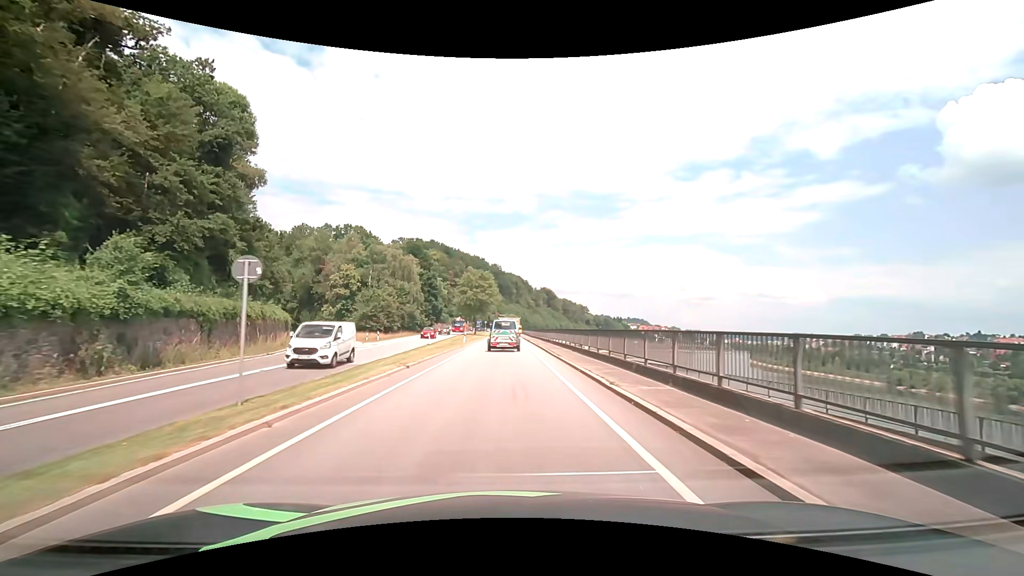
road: primary_link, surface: asphalt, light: Day
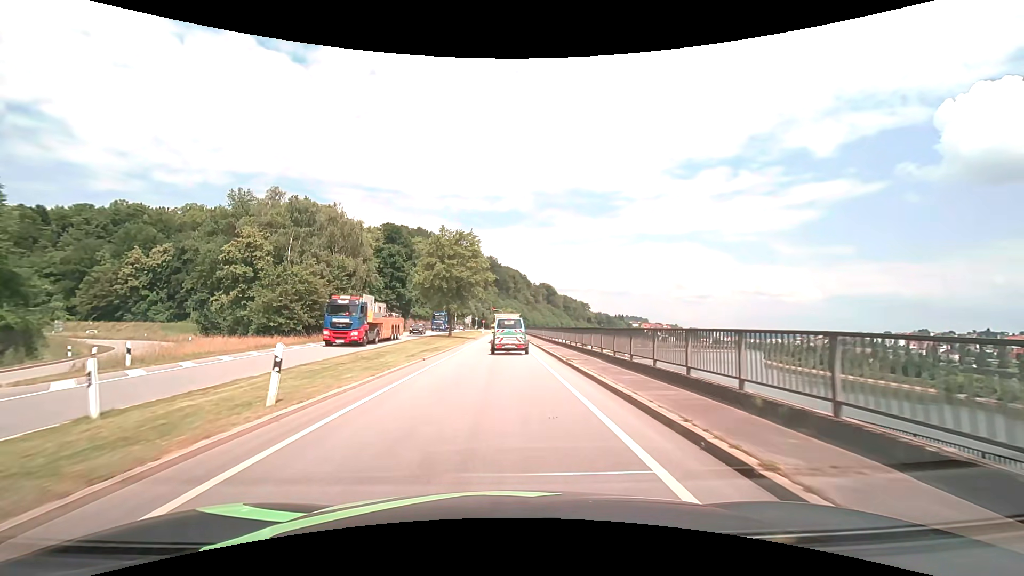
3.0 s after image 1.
(0.0, +35.5) m; 0°
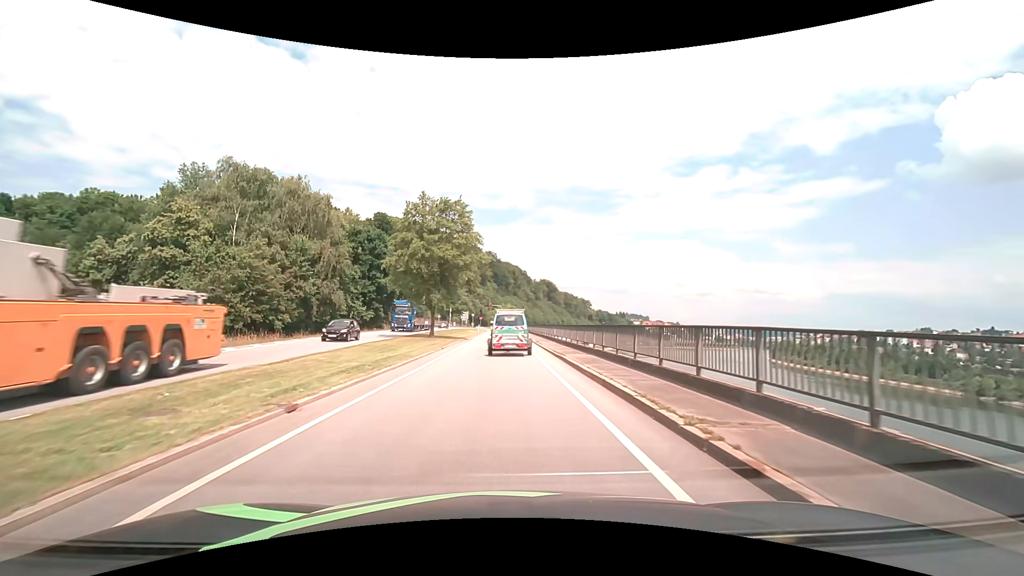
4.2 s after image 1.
(0.0, +12.6) m; 0°
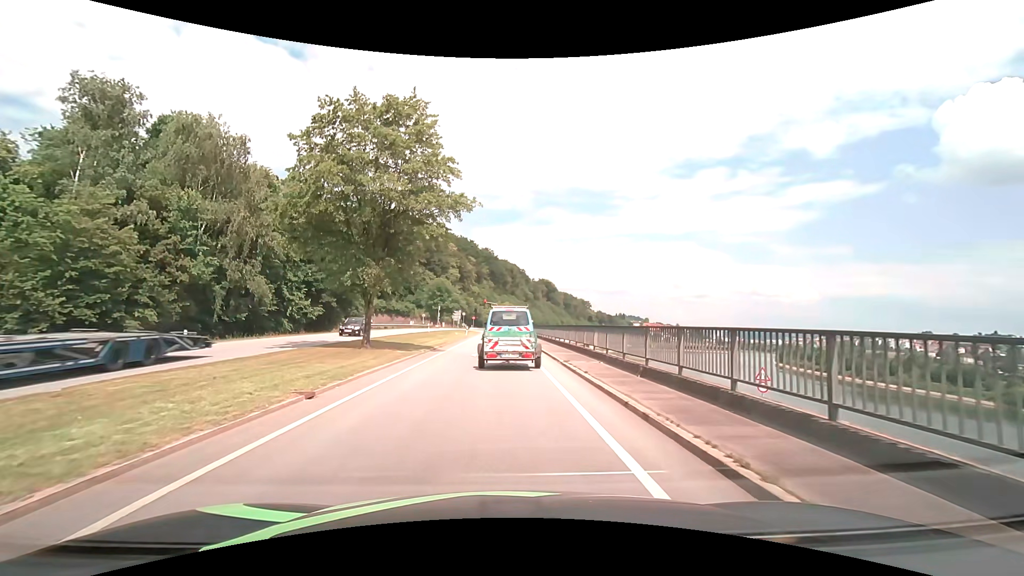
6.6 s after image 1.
(0.0, +18.0) m; 0°
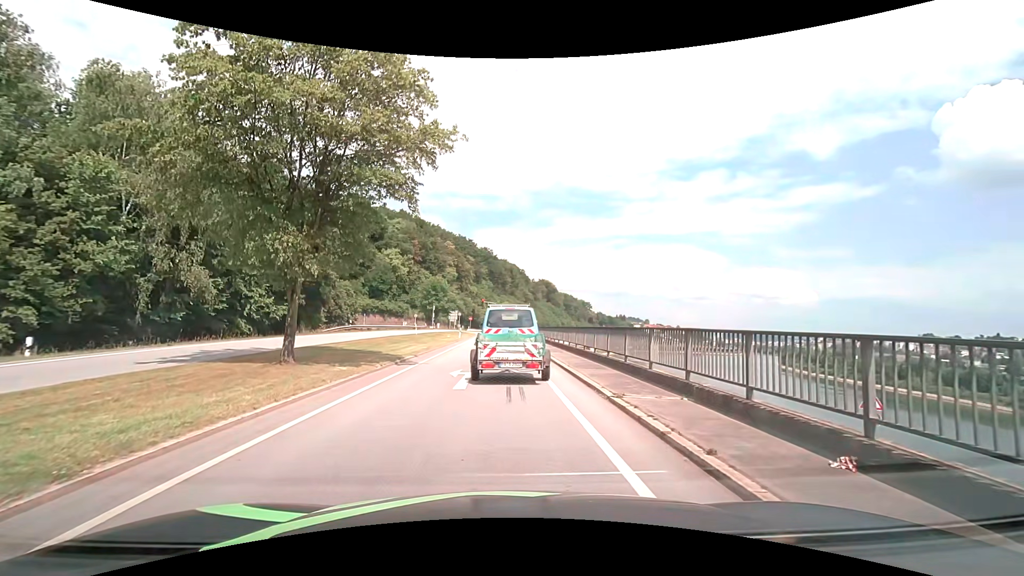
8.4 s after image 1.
(0.0, +7.7) m; +1°
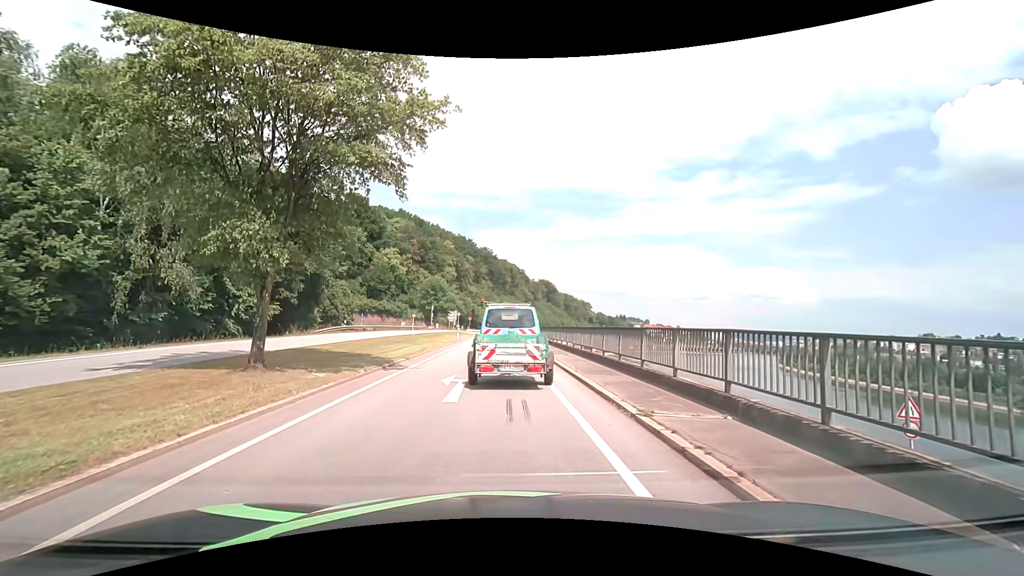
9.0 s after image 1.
(0.0, +1.7) m; 0°
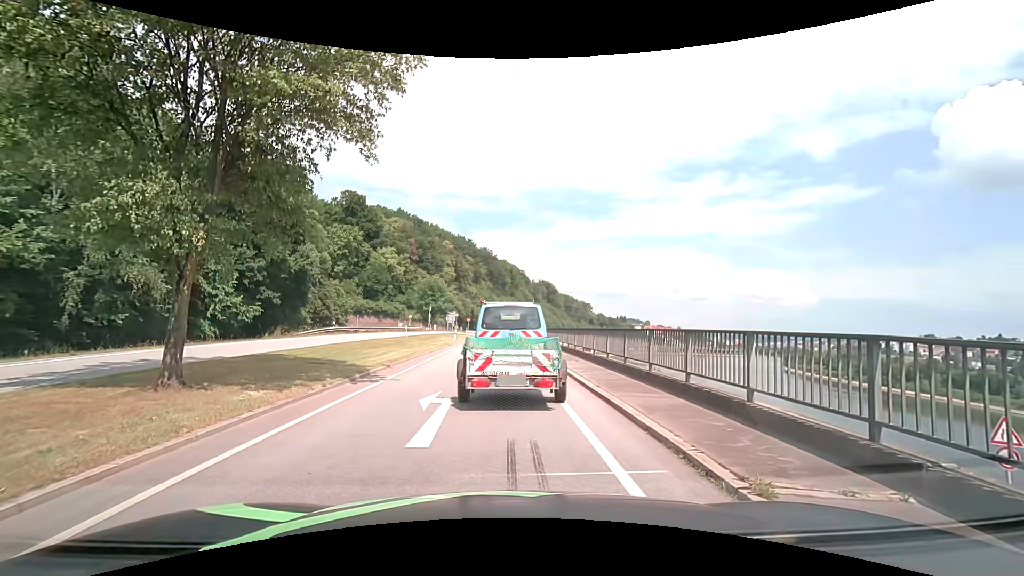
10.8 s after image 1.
(0.0, +3.1) m; +1°
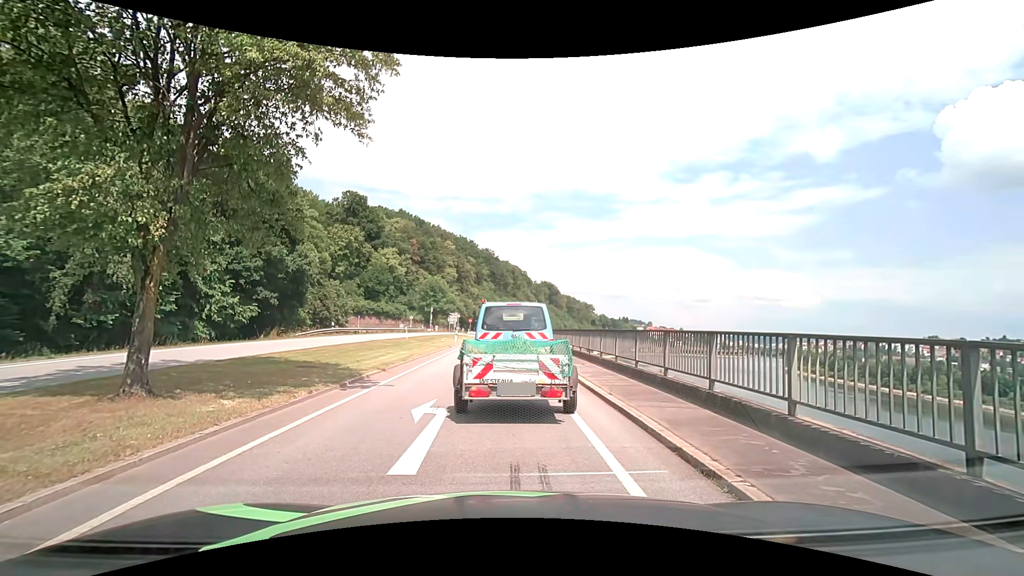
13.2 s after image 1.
(0.0, +1.0) m; 0°
